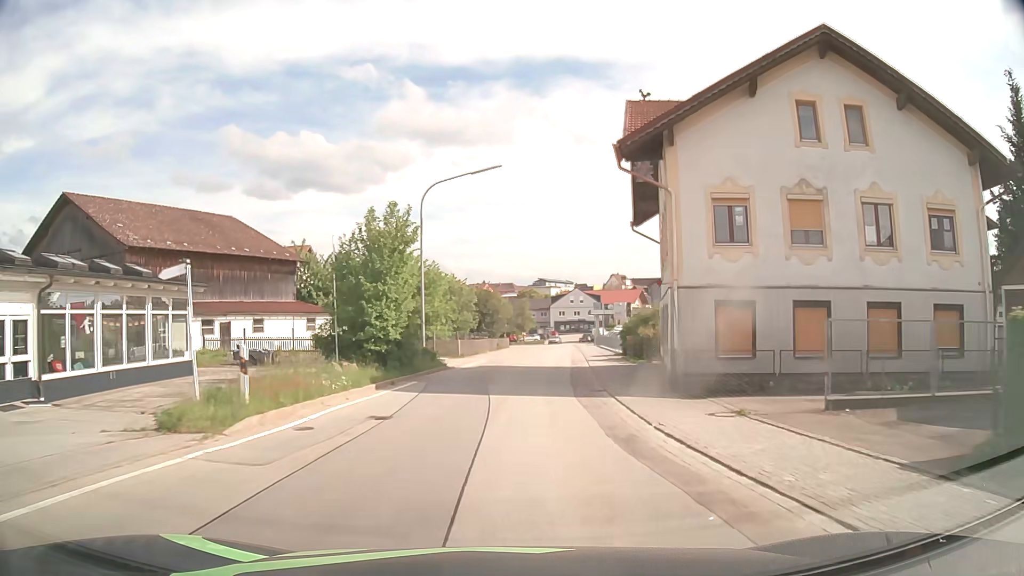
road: tertiary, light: Day
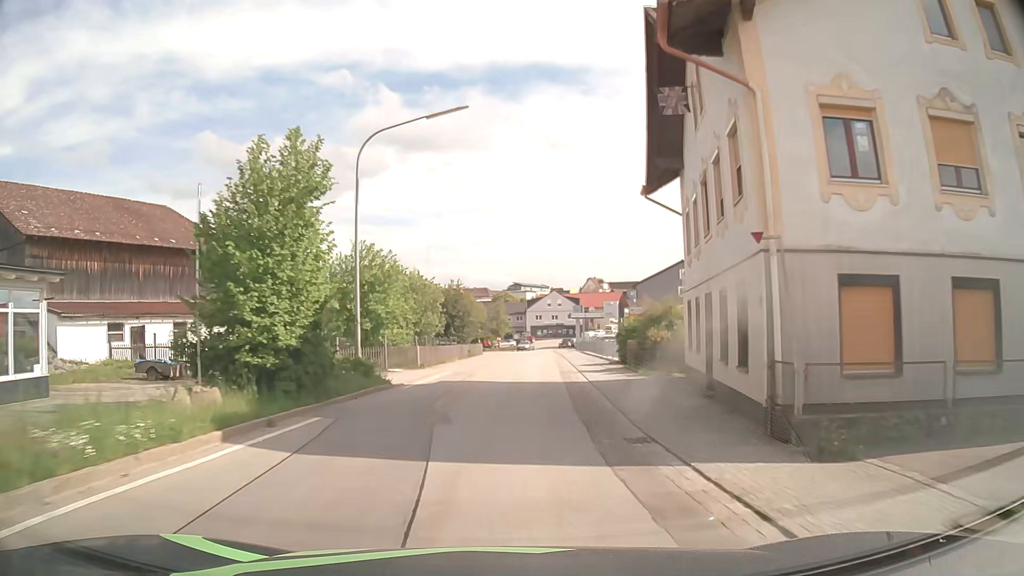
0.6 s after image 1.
(+0.2, +8.0) m; +2°
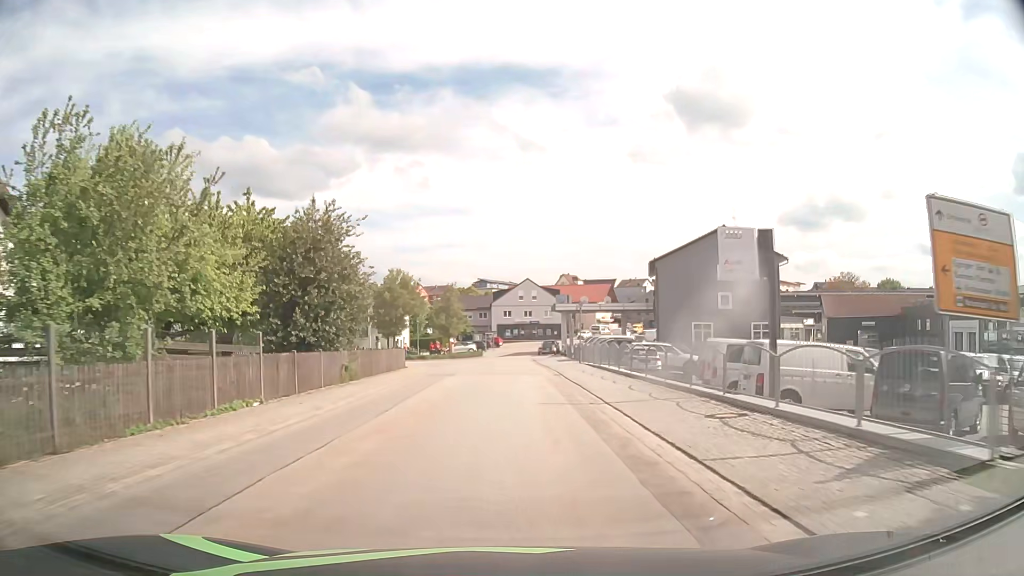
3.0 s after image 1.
(+1.2, +32.2) m; +3°
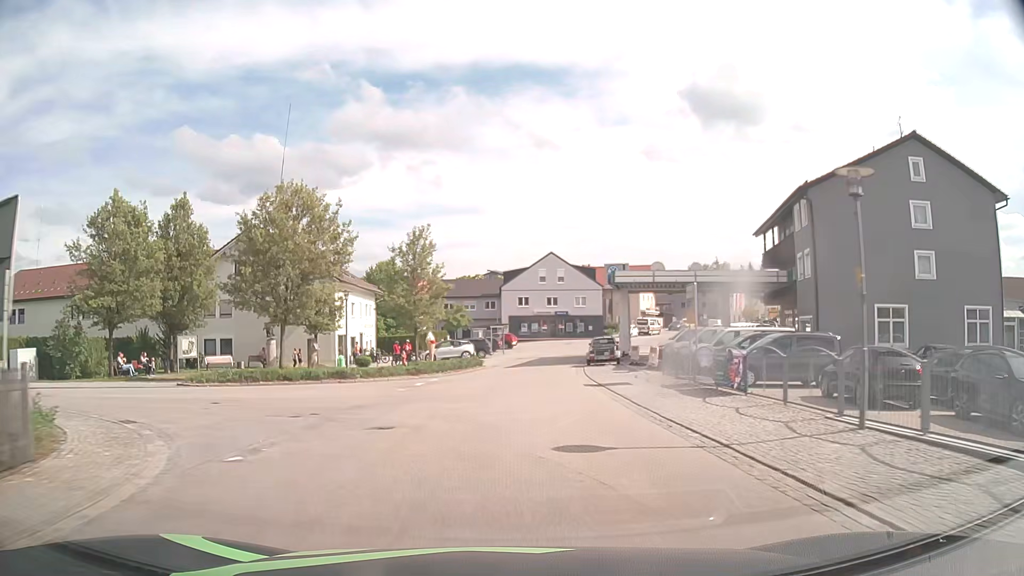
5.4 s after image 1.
(-0.3, +31.8) m; -1°
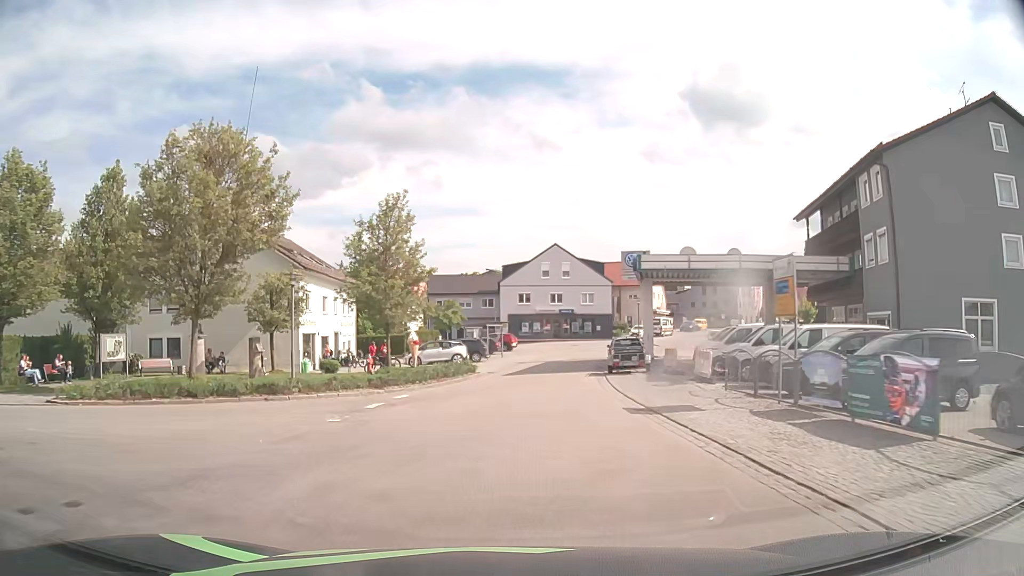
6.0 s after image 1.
(0.0, +7.8) m; 0°
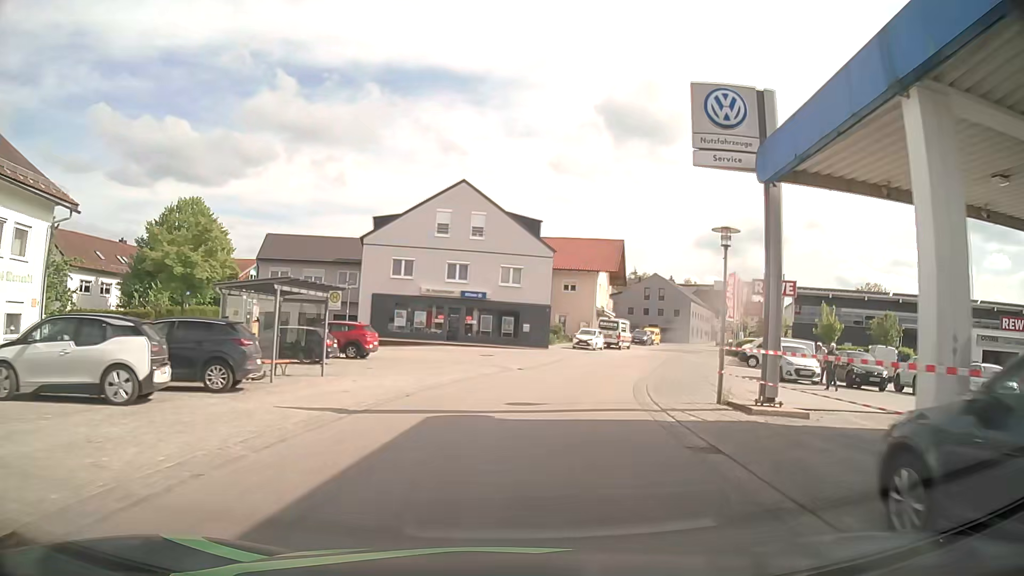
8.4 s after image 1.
(+1.4, +30.3) m; +8°
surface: asphalt
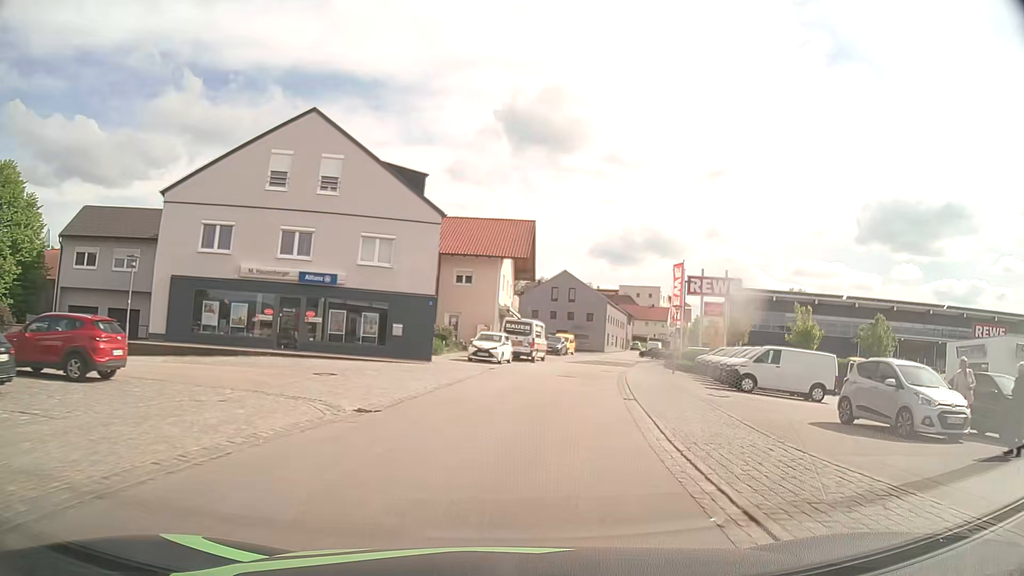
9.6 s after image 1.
(+1.2, +14.6) m; +10°
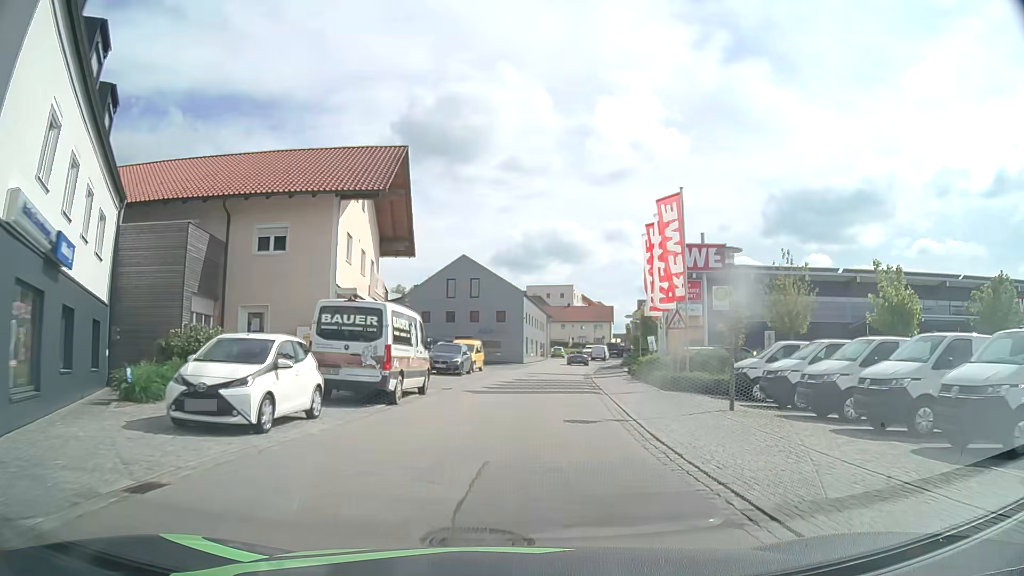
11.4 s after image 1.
(+1.9, +22.0) m; +9°
